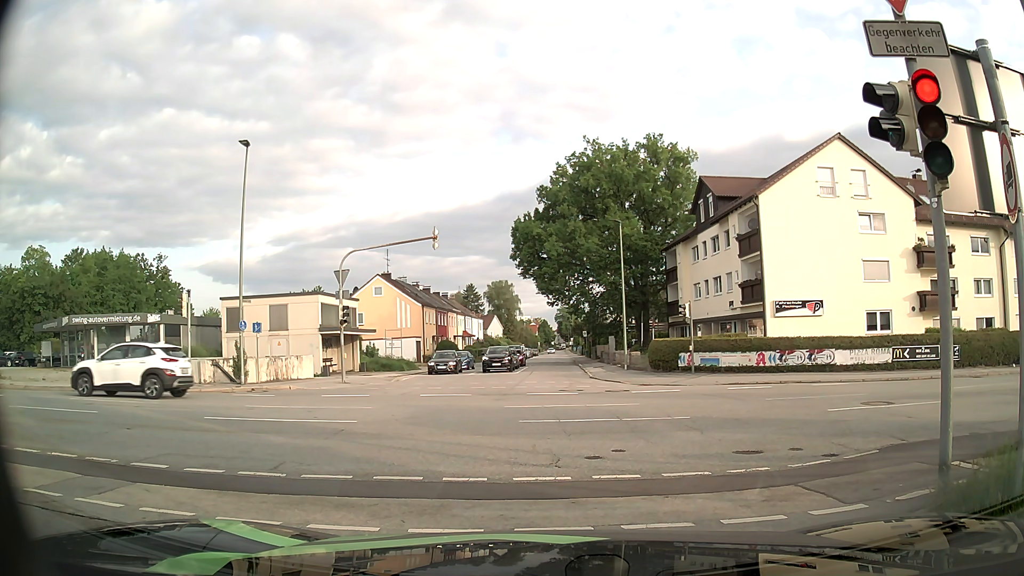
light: Day
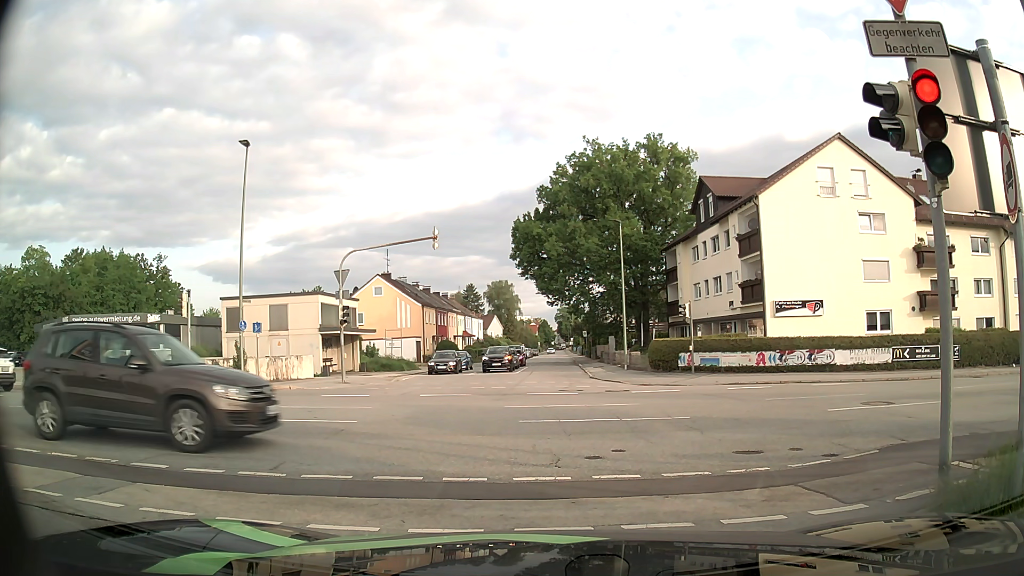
(0.0, 0.0) m; 0°
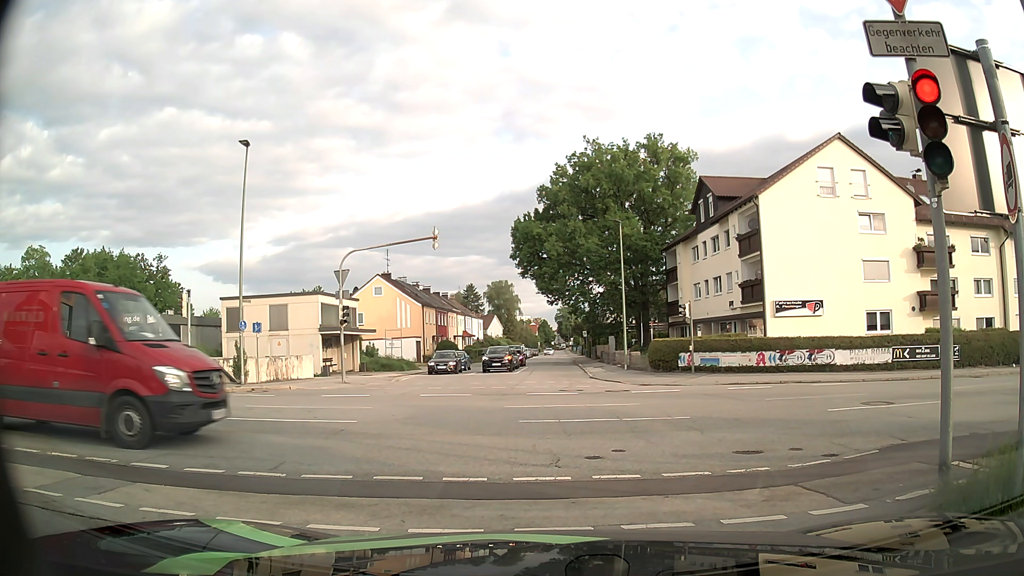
(0.0, 0.0) m; 0°
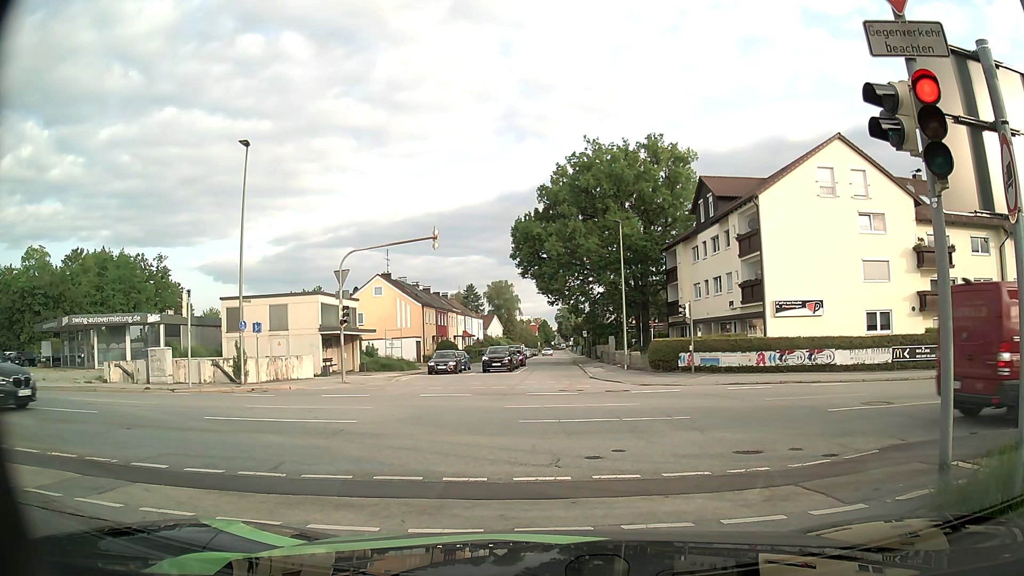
(0.0, 0.0) m; 0°
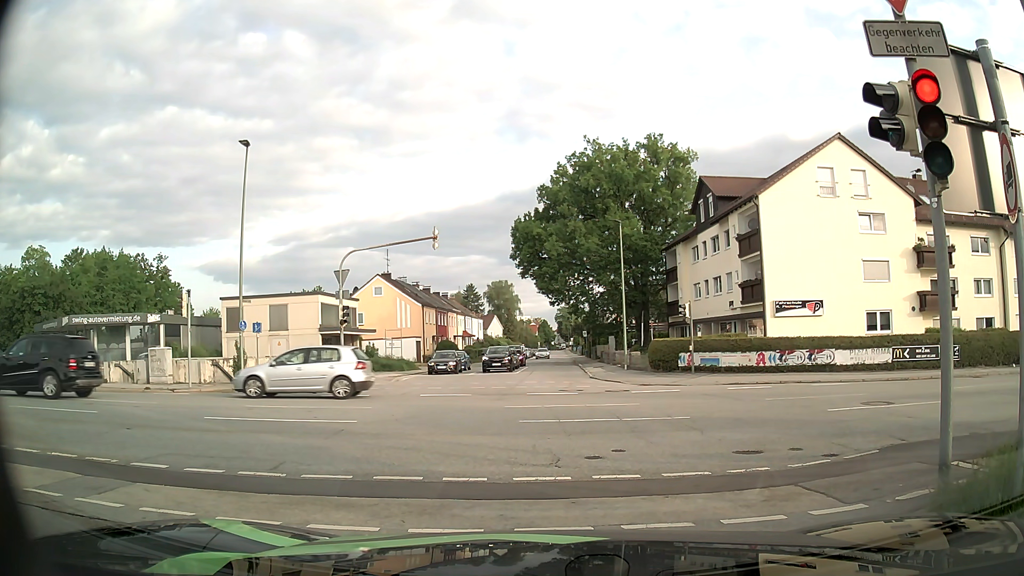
(0.0, 0.0) m; 0°
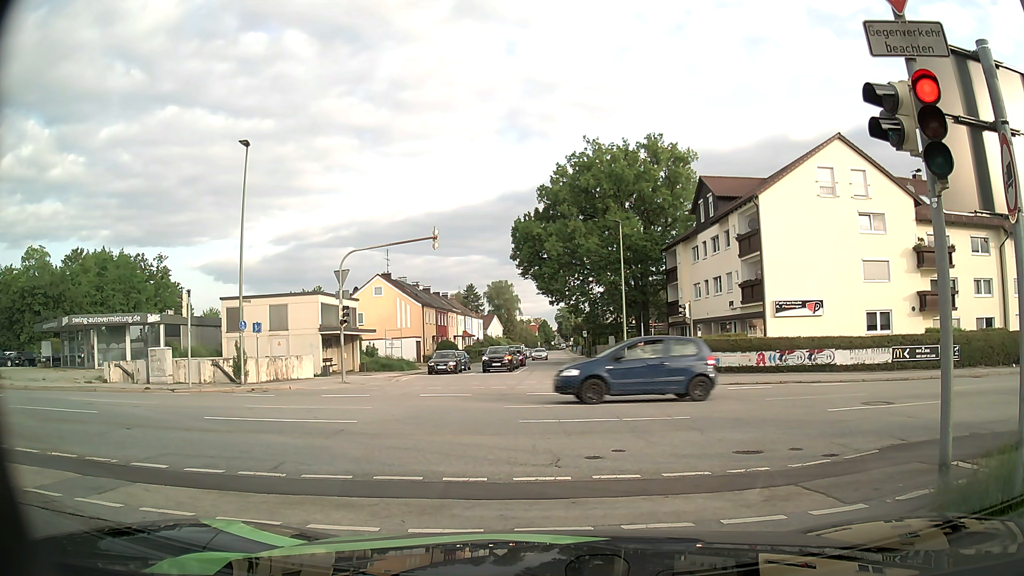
(0.0, 0.0) m; 0°
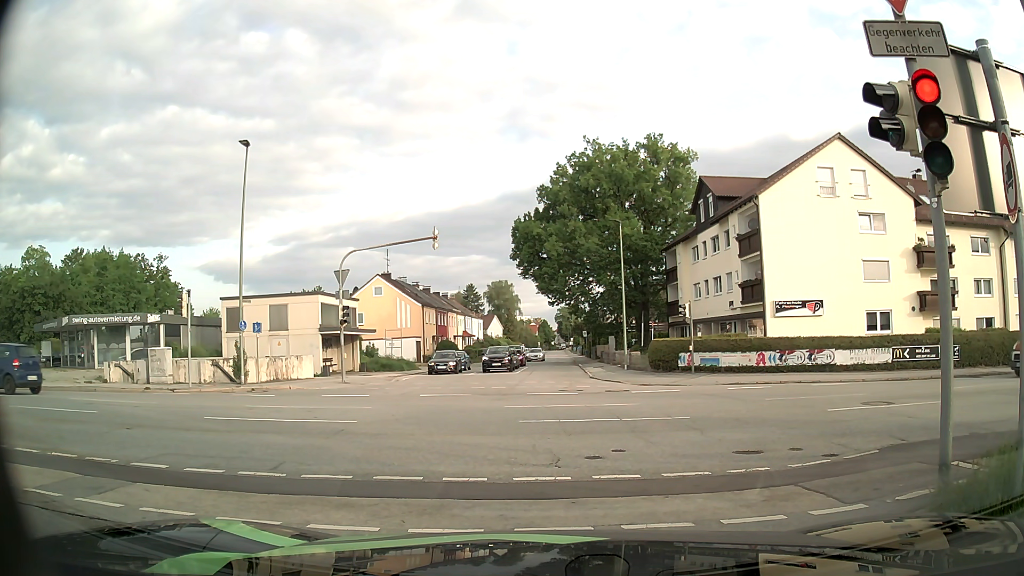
(0.0, 0.0) m; 0°
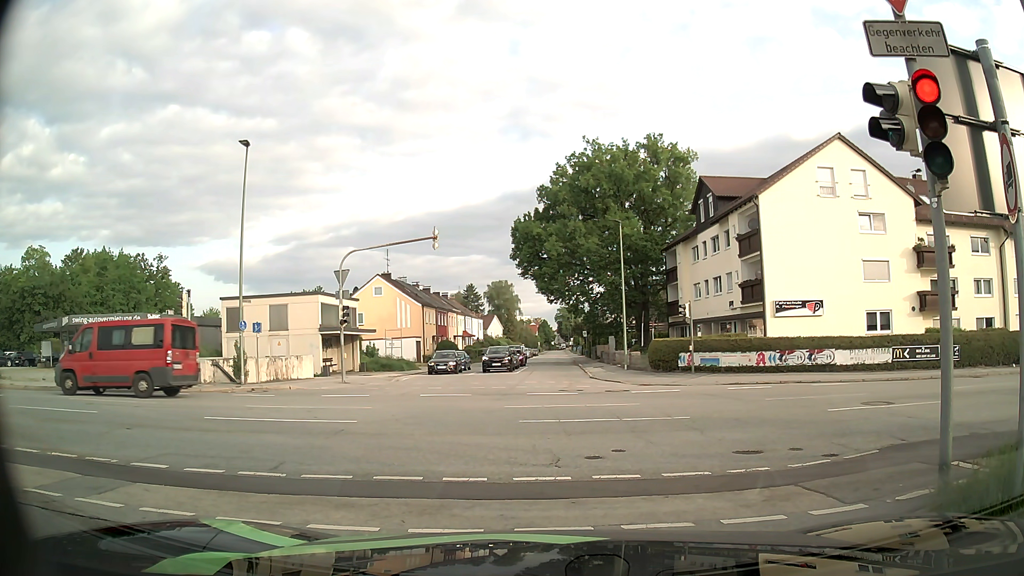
(0.0, 0.0) m; 0°
